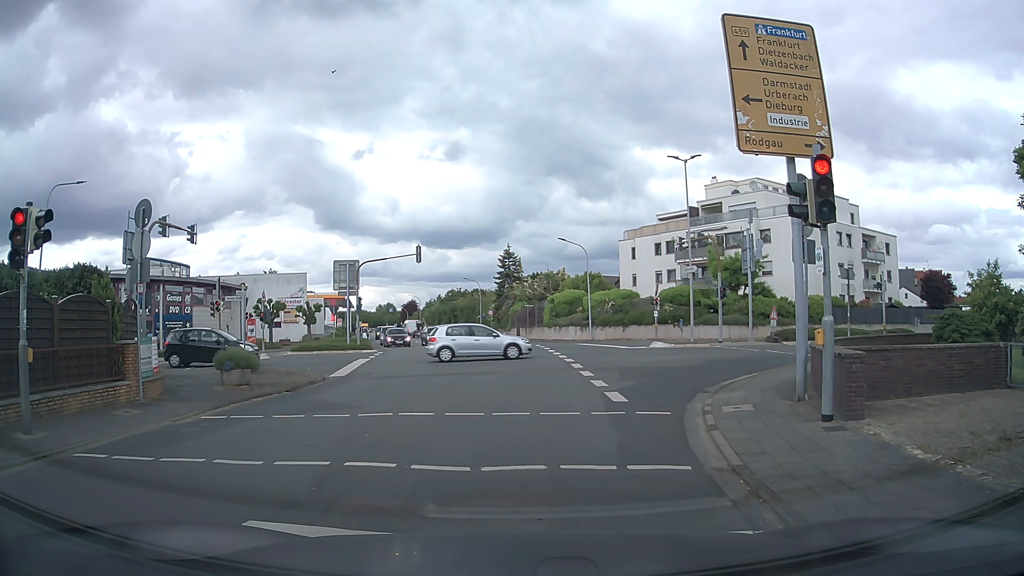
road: tertiary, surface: asphalt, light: Day
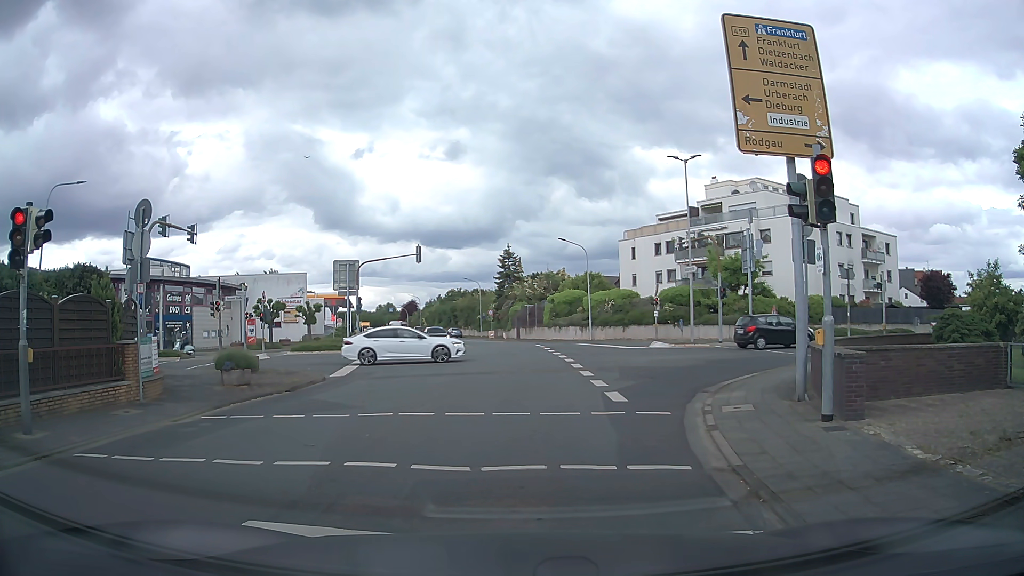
(0.0, 0.0) m; 0°
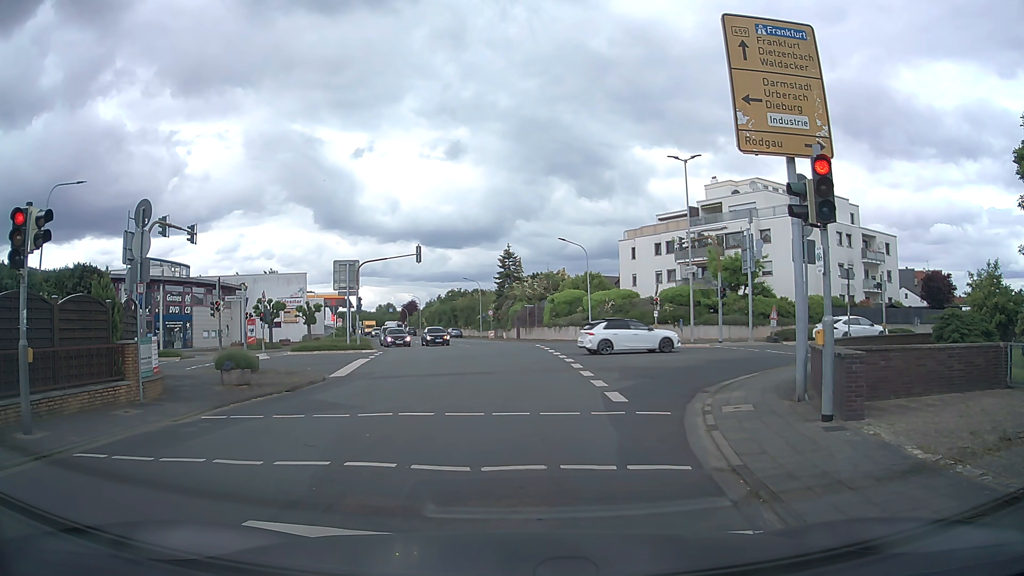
(0.0, 0.0) m; 0°
(0, +10) (-1, +20) (-1, +30) (-2, +40) (-3, +50) (-6, +59) (-9, +69) (-12, +78) (-15, +88) (-18, +98) m
